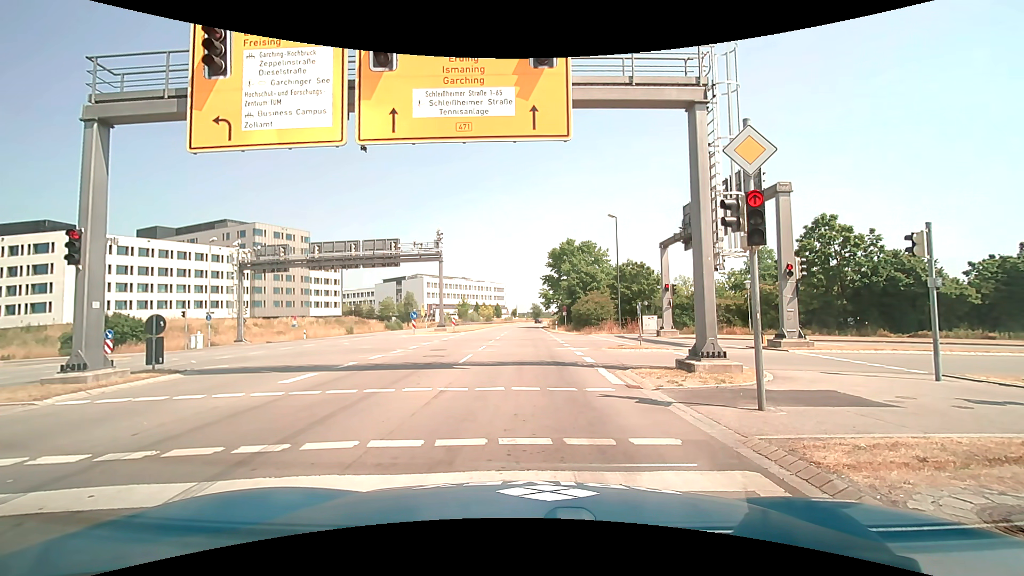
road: primary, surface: asphalt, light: Day
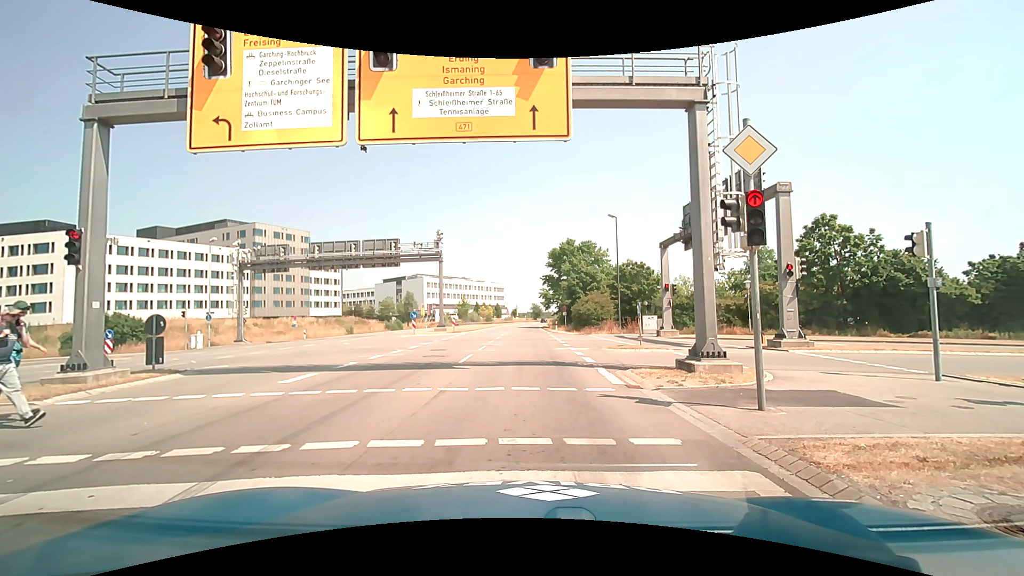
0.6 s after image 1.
(0.0, 0.0) m; 0°
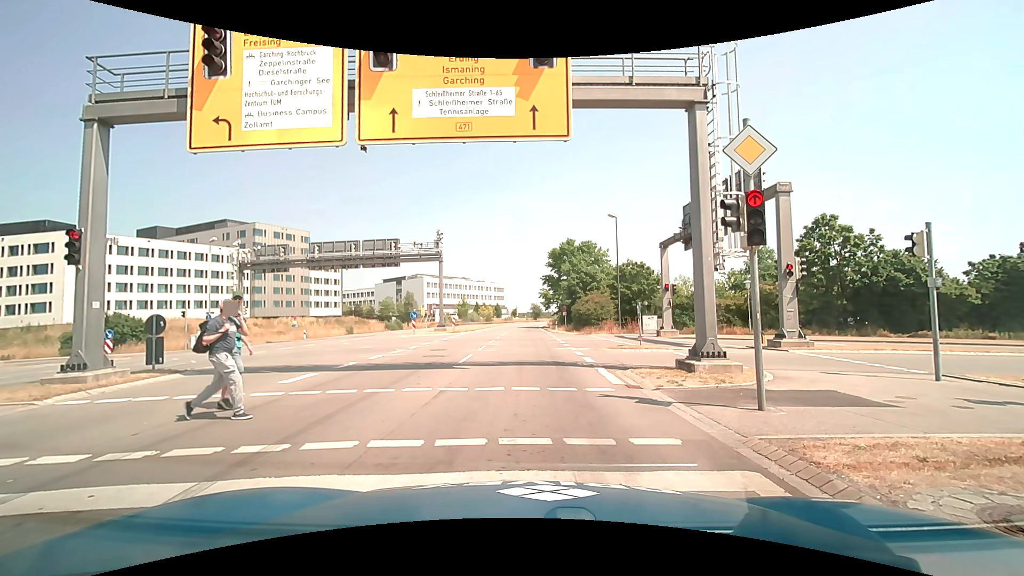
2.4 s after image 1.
(0.0, 0.0) m; 0°
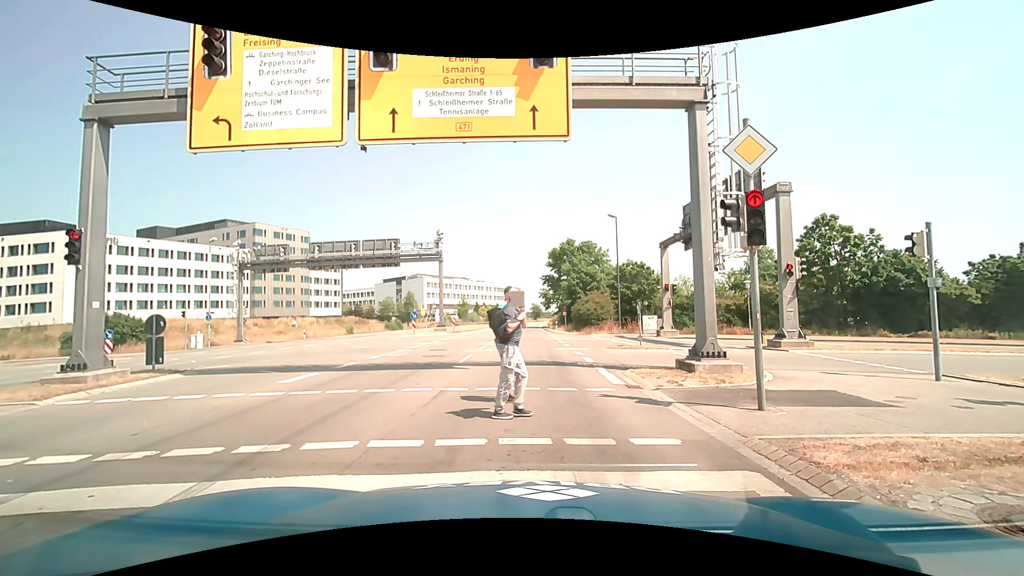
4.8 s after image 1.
(0.0, 0.0) m; 0°
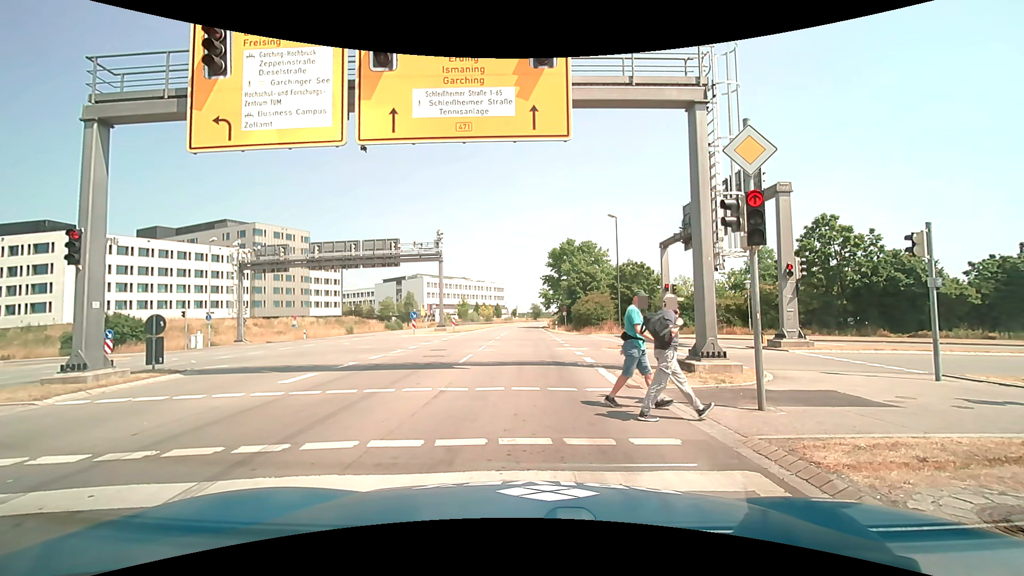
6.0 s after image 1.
(0.0, 0.0) m; 0°
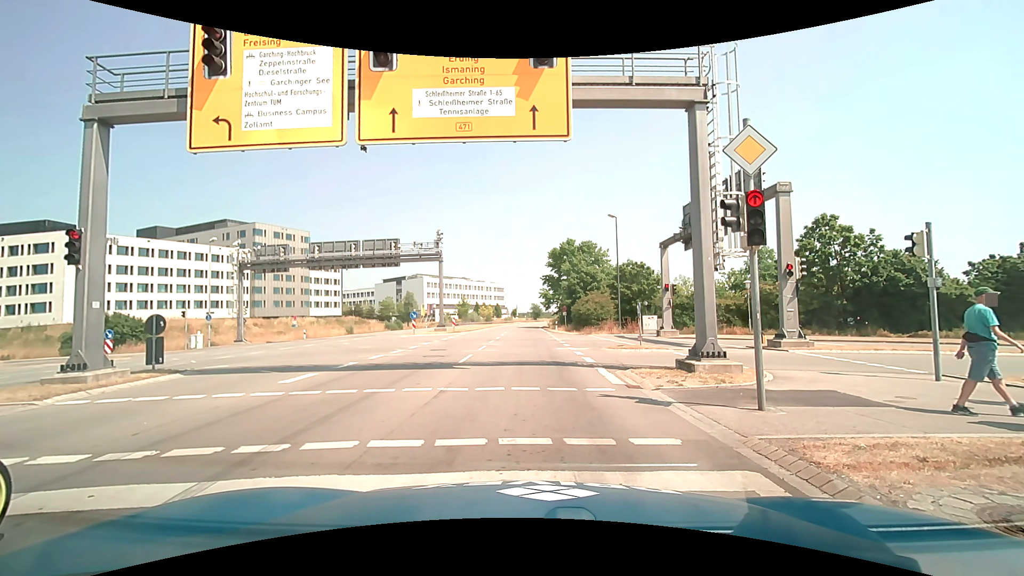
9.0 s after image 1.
(0.0, 0.0) m; 0°
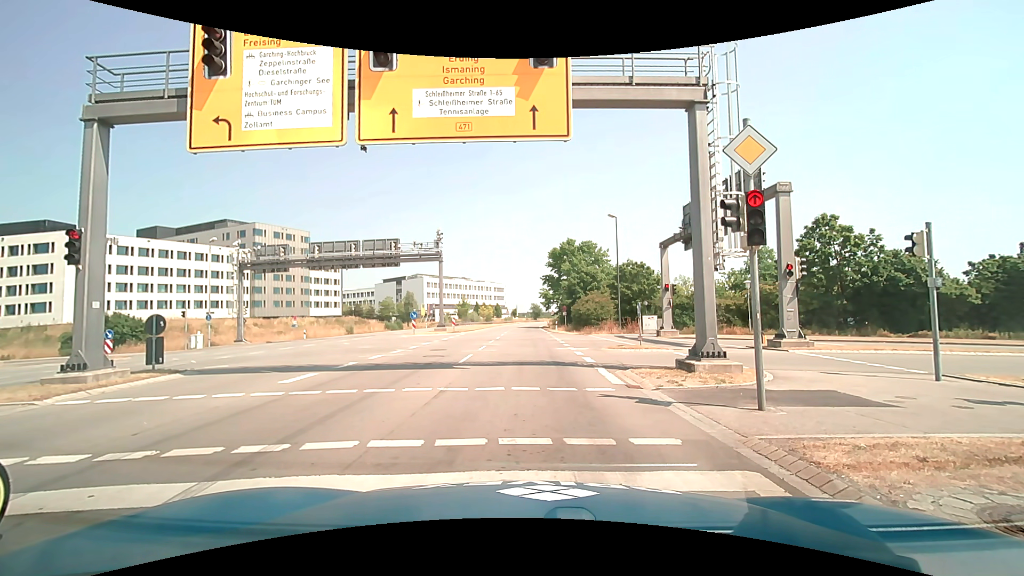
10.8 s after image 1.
(0.0, 0.0) m; 0°
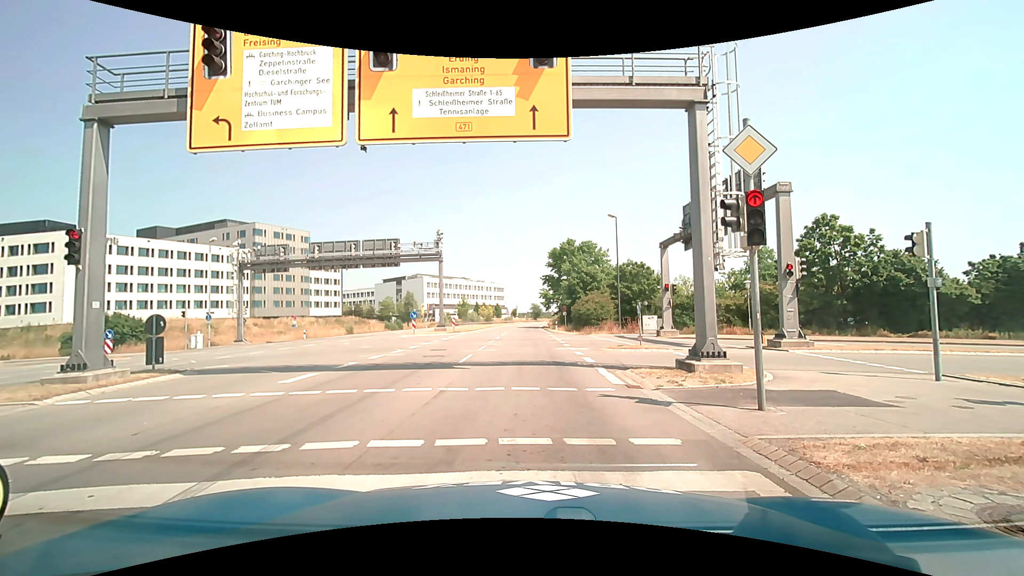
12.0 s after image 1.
(0.0, 0.0) m; 0°
